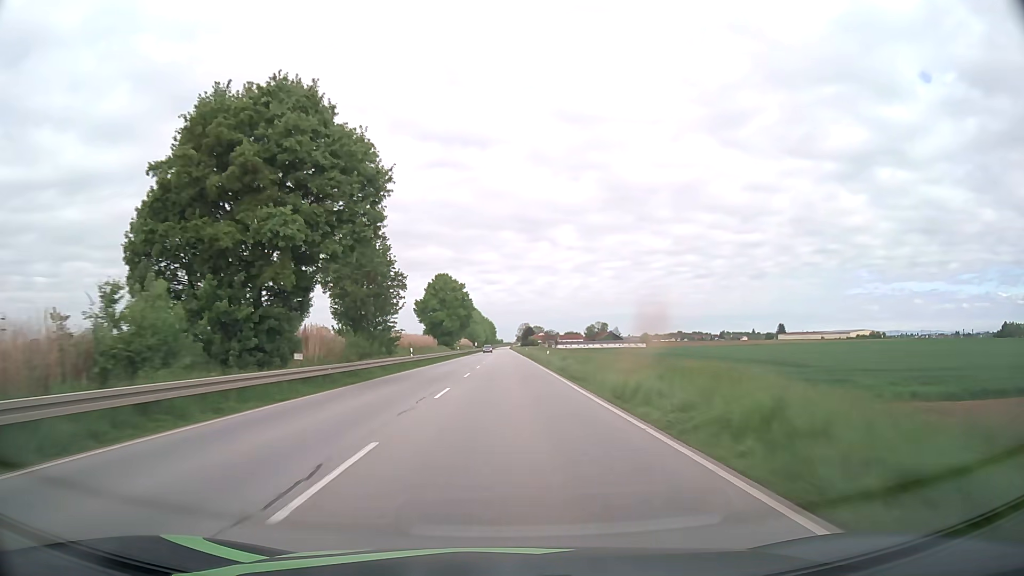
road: primary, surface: asphalt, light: Day
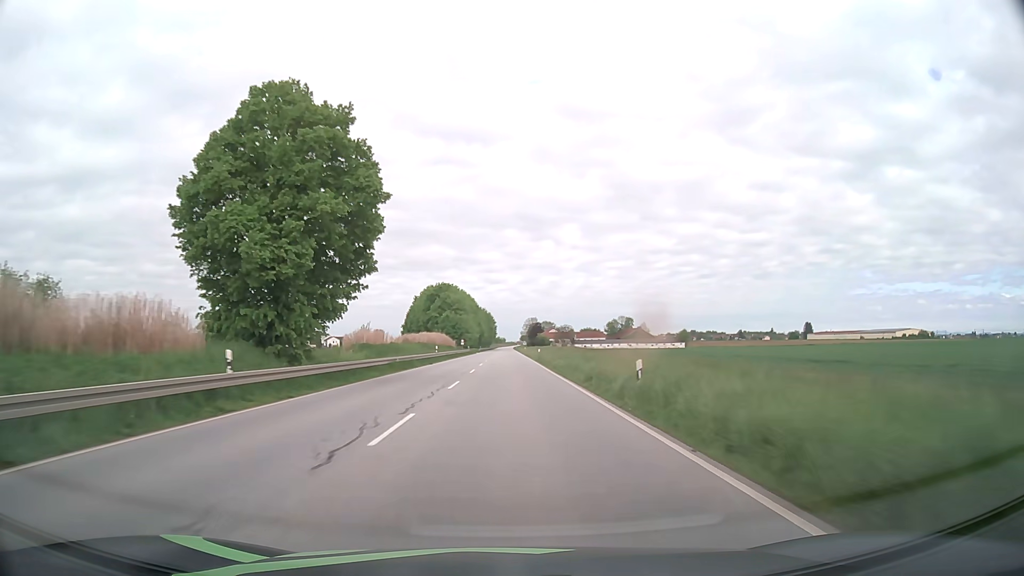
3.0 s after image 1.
(-0.1, +80.4) m; 0°
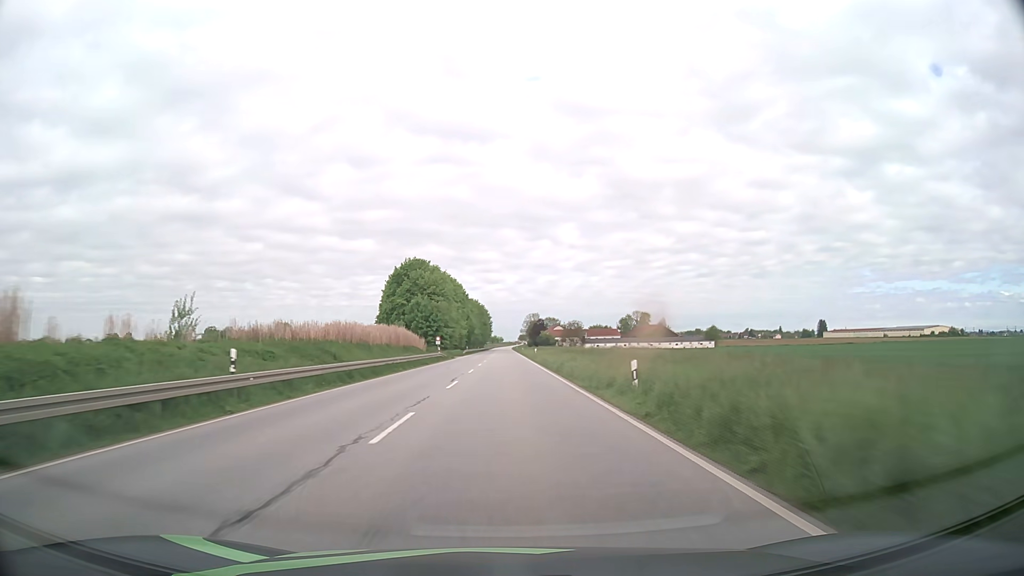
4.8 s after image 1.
(+0.1, +47.9) m; 0°
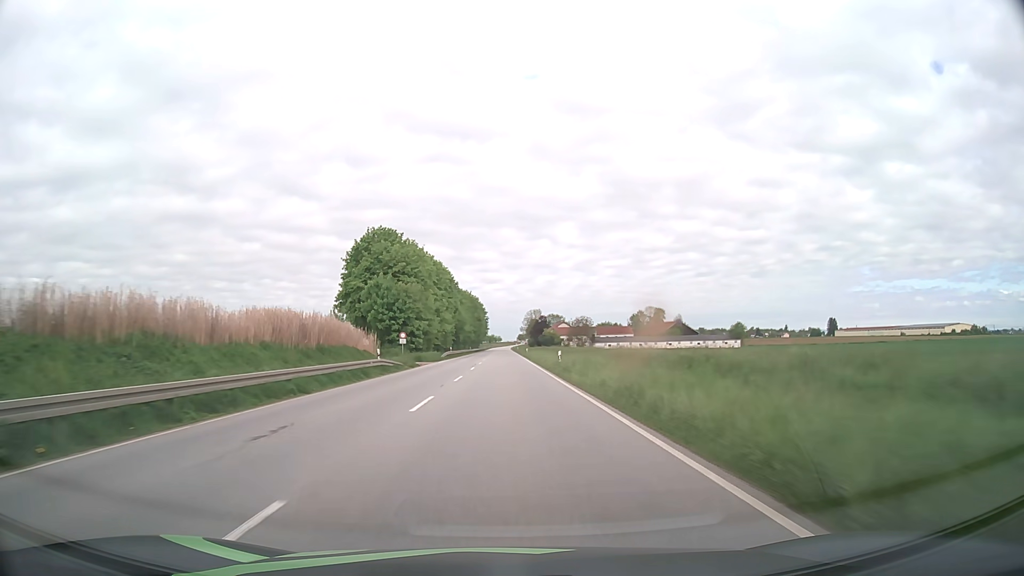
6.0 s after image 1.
(0.0, +31.8) m; 0°
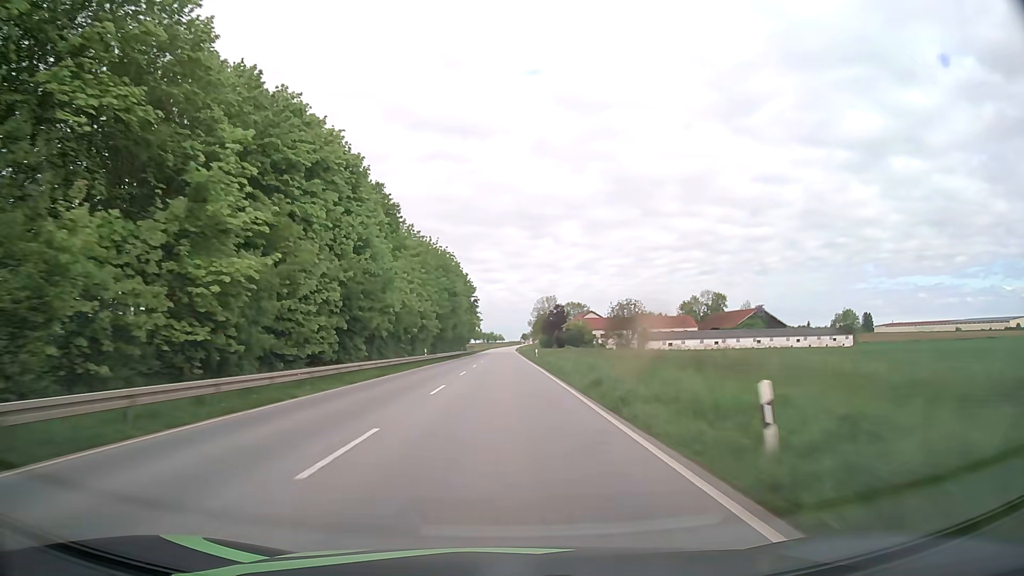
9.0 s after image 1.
(-0.2, +79.0) m; 0°
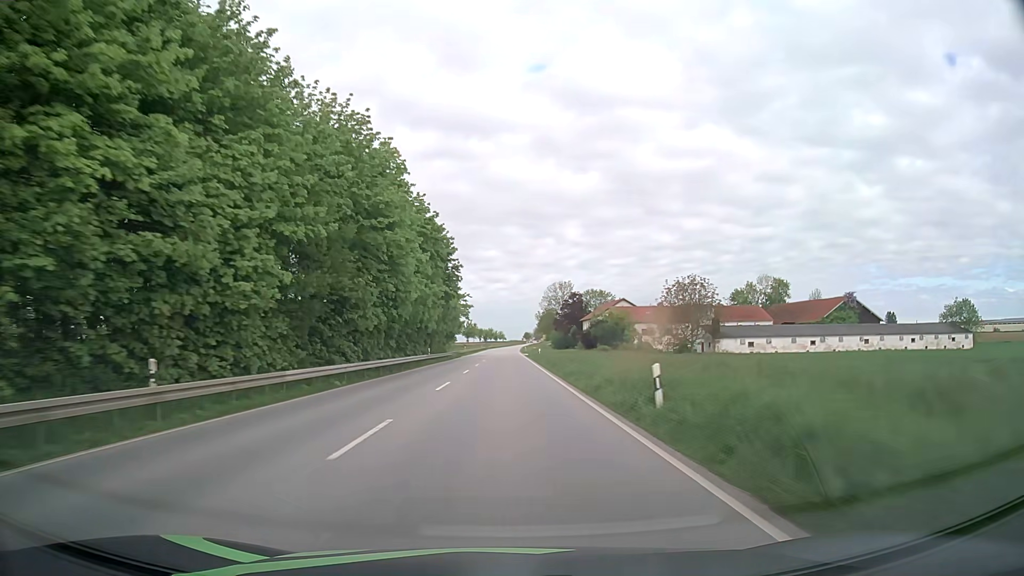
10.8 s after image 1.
(-0.1, +47.0) m; 0°
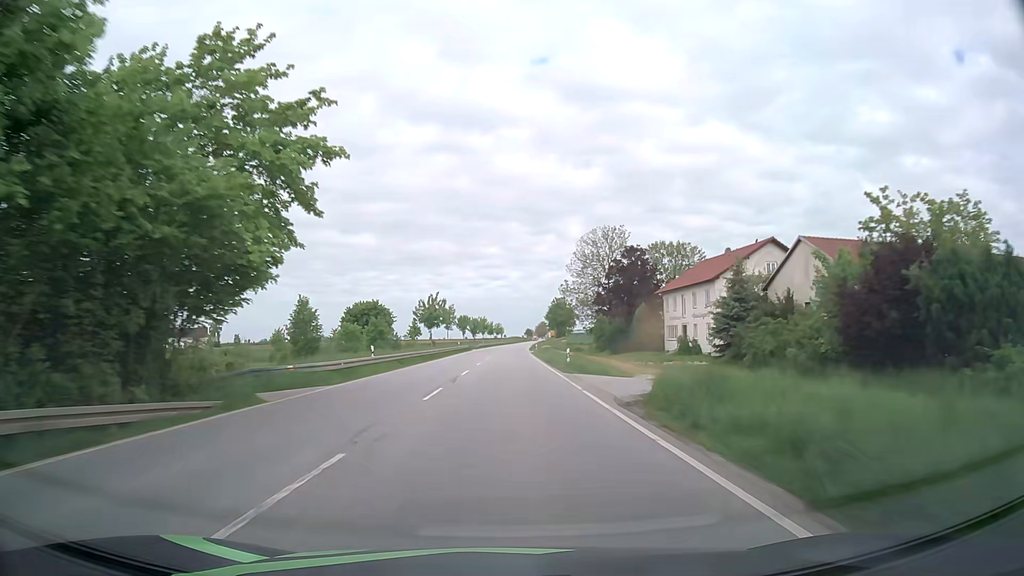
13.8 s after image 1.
(0.0, +76.2) m; 0°
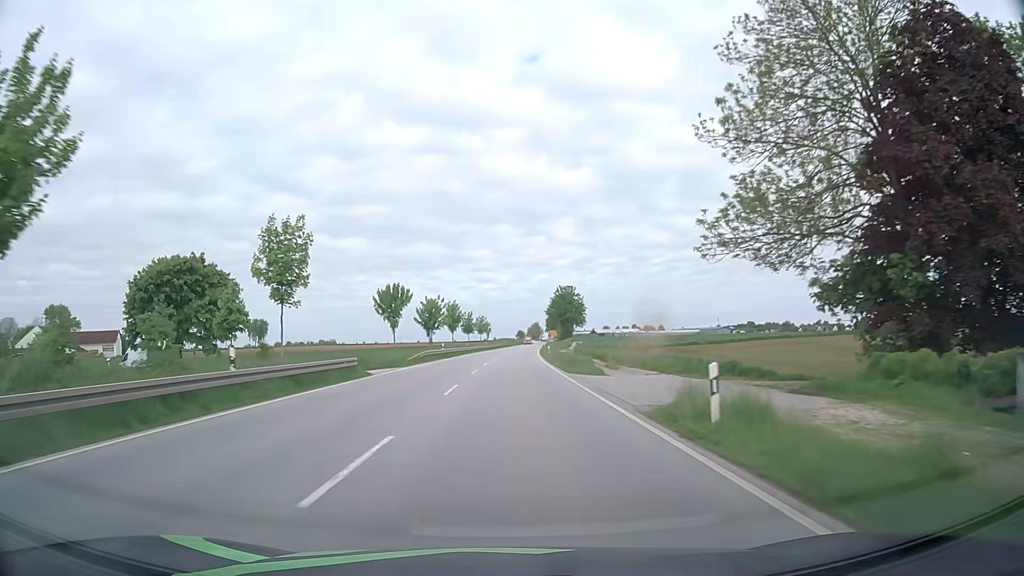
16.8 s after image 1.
(+0.5, +70.2) m; +1°
(0, +10) (0, +20) (0, +30) (0, +40) (+1, +50) (+1, +60) (+1, +70) (+2, +80) (+2, +90) (+3, +100) m
